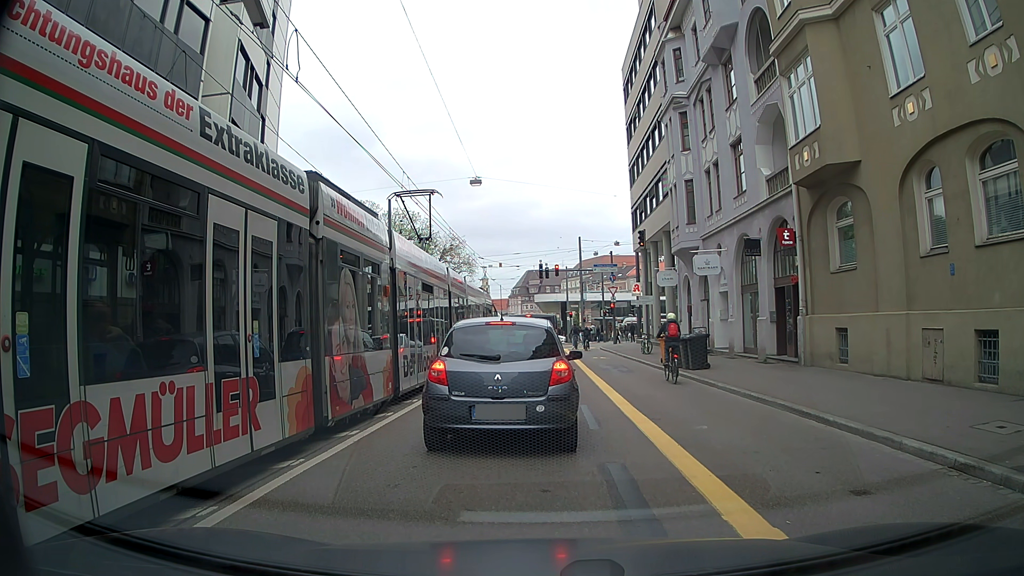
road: tertiary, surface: asphalt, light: Day
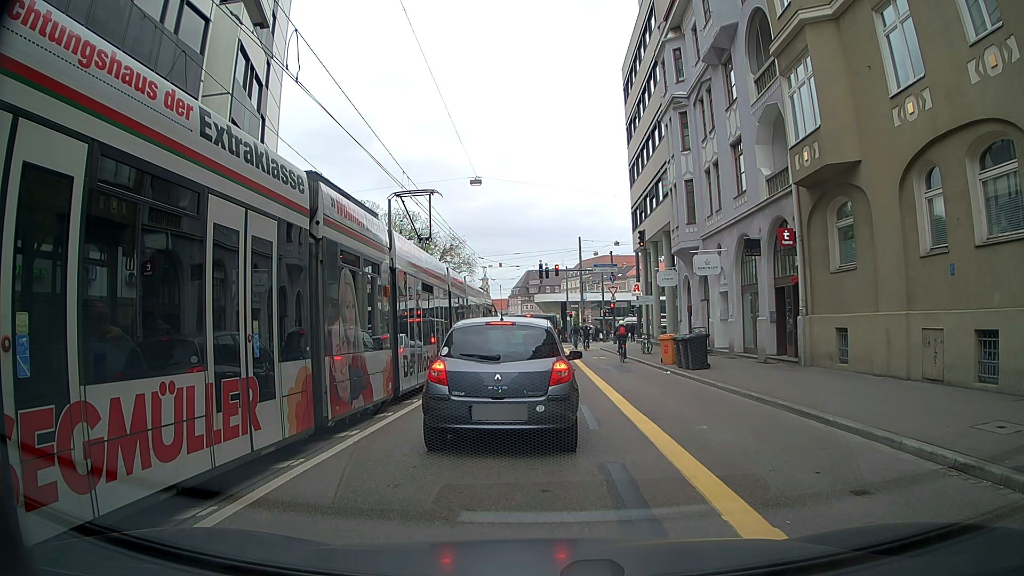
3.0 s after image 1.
(0.0, 0.0) m; 0°
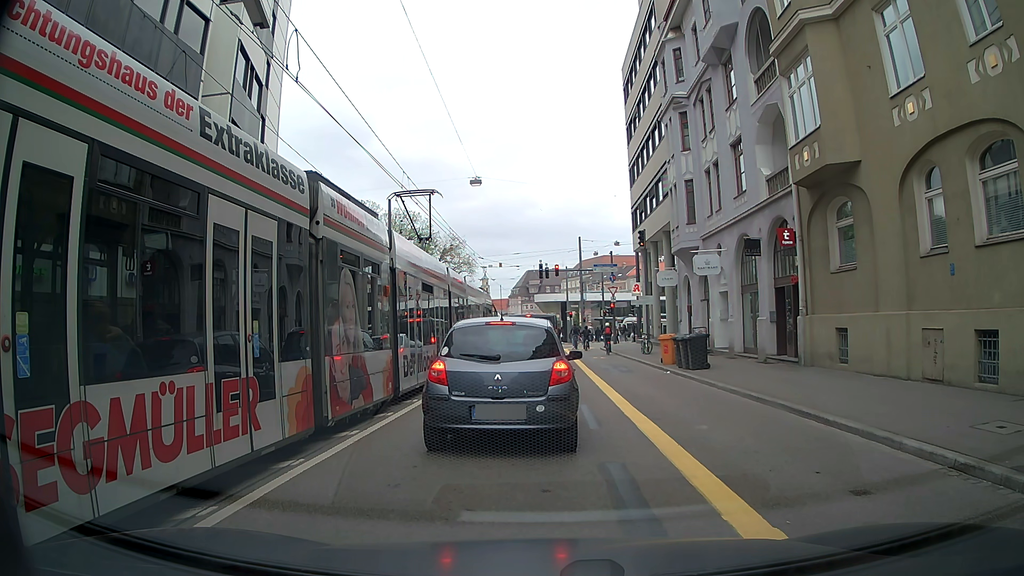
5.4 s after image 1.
(0.0, 0.0) m; 0°
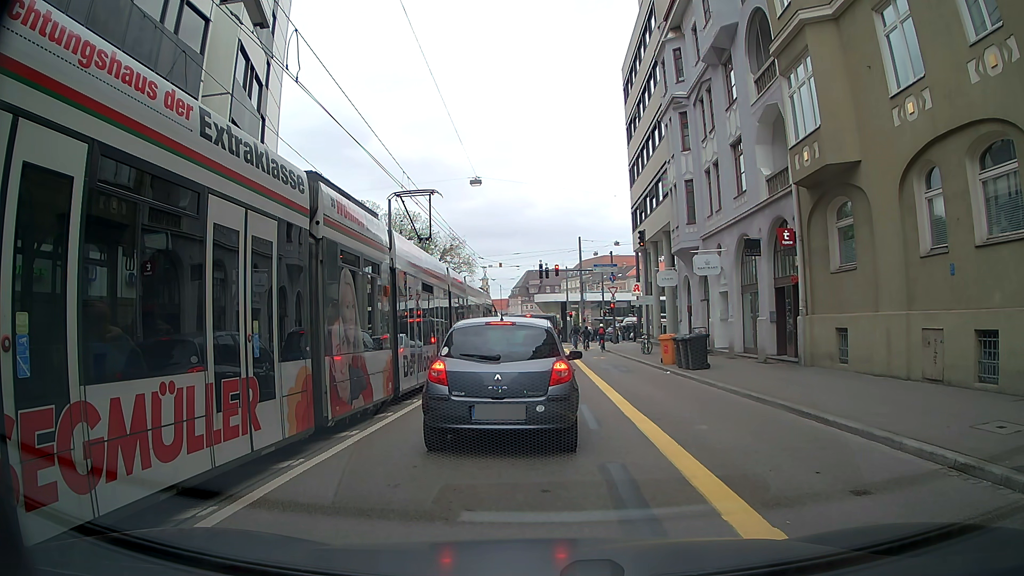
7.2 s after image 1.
(0.0, 0.0) m; 0°
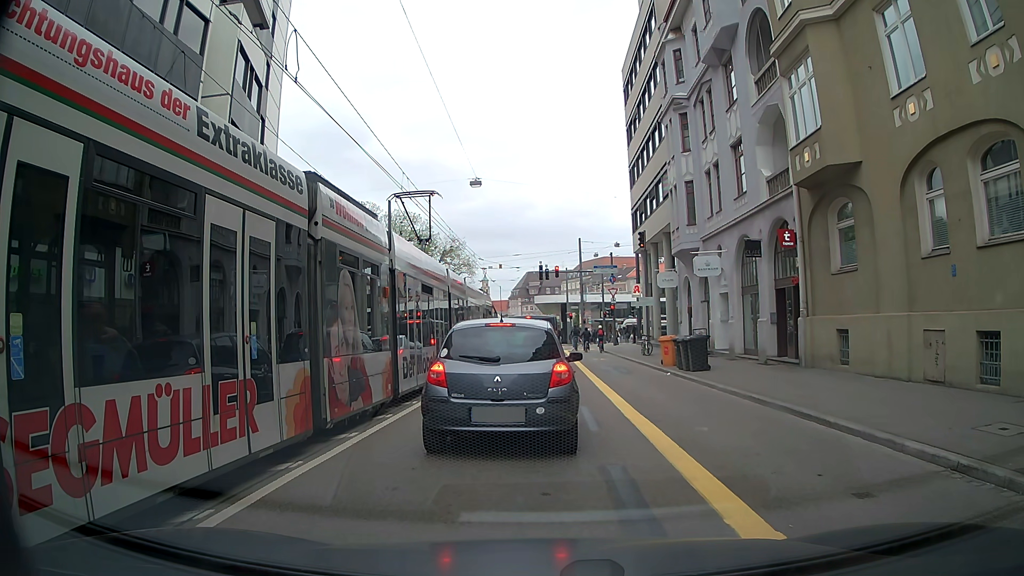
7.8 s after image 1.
(0.0, 0.0) m; 0°
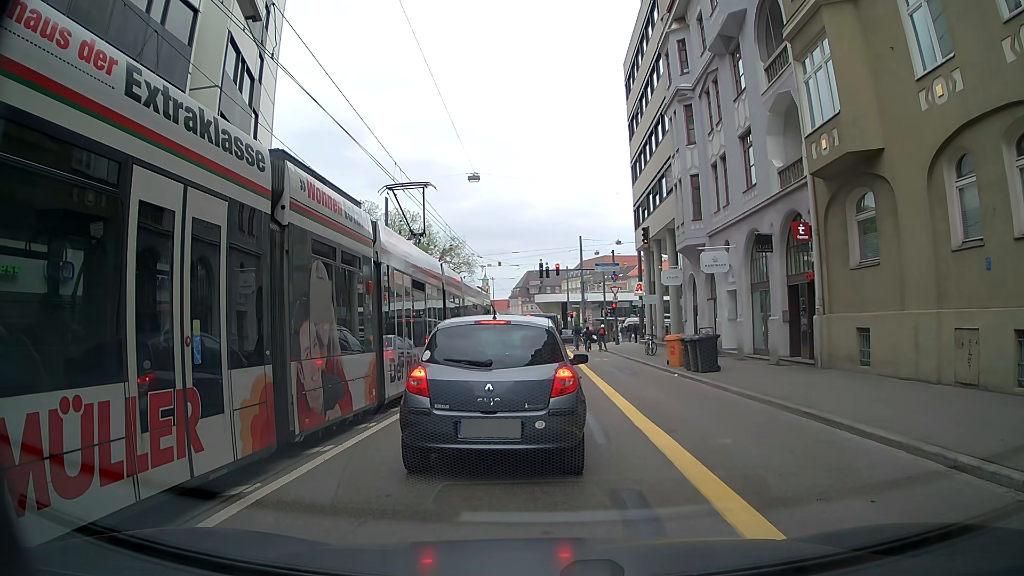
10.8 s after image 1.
(0.0, +1.1) m; 0°
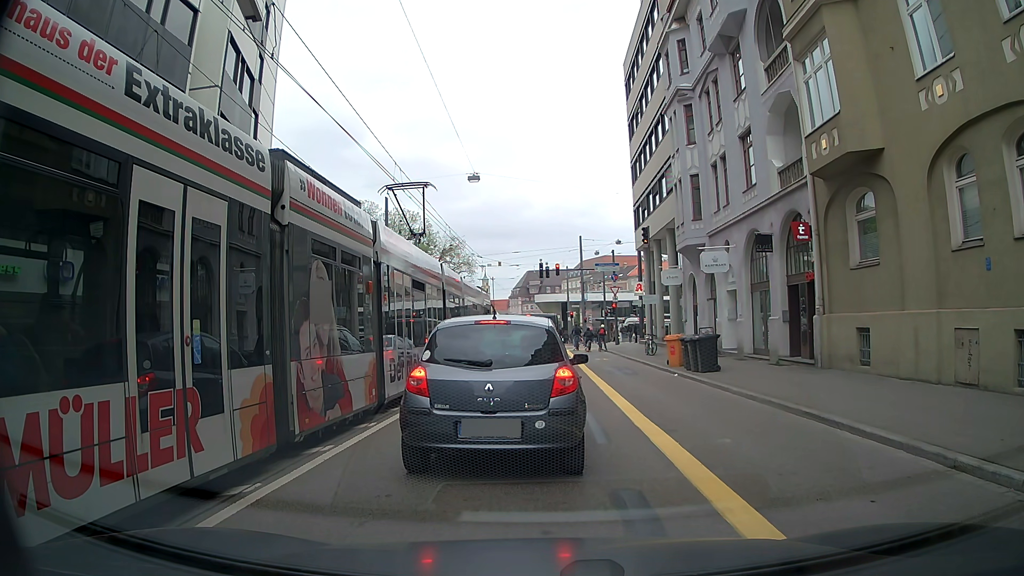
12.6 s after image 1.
(0.0, 0.0) m; 0°
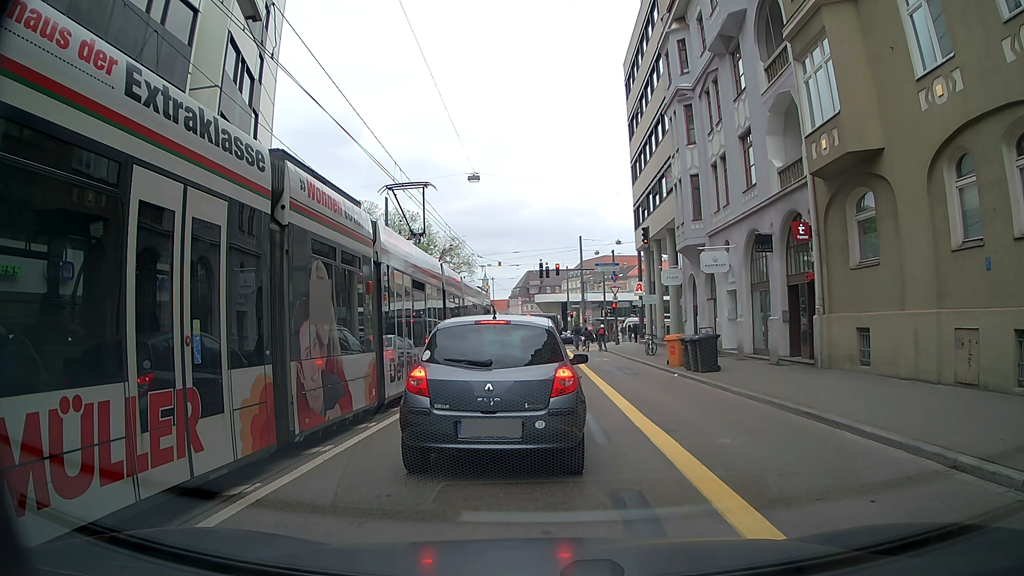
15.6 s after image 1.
(0.0, 0.0) m; 0°
